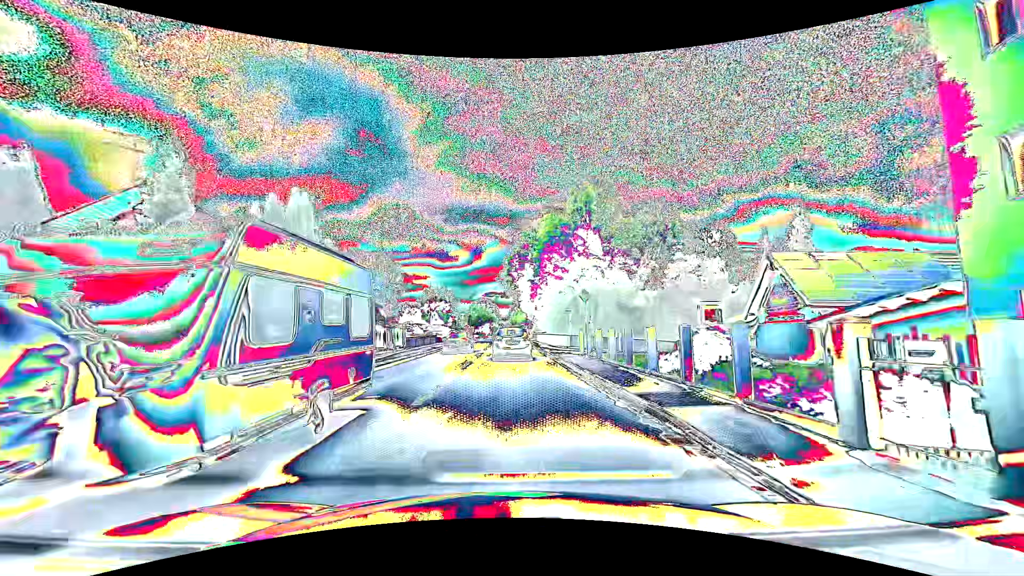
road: primary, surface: asphalt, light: Day
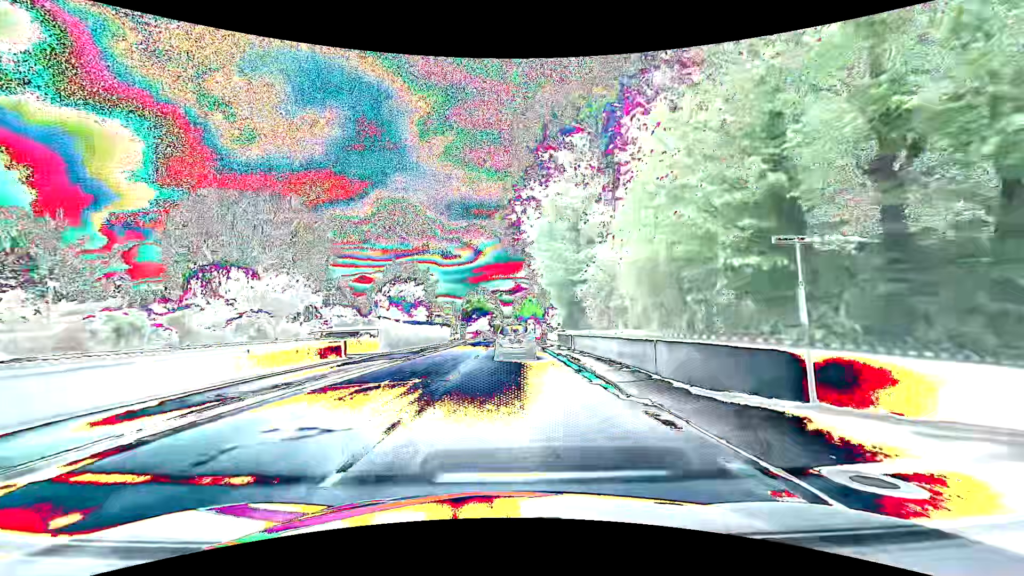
(-0.1, +31.7) m; 0°
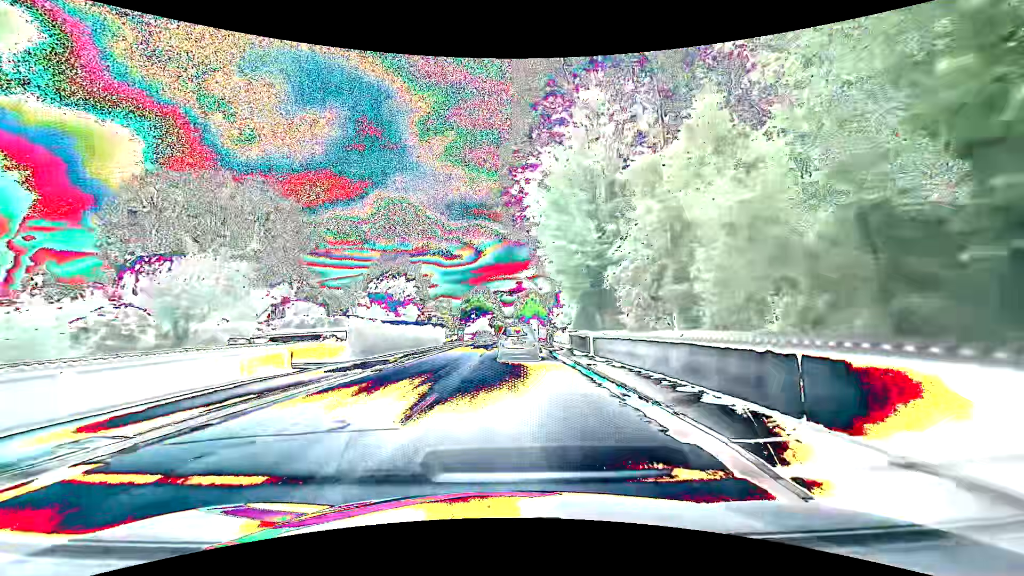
(0.0, +6.2) m; 0°
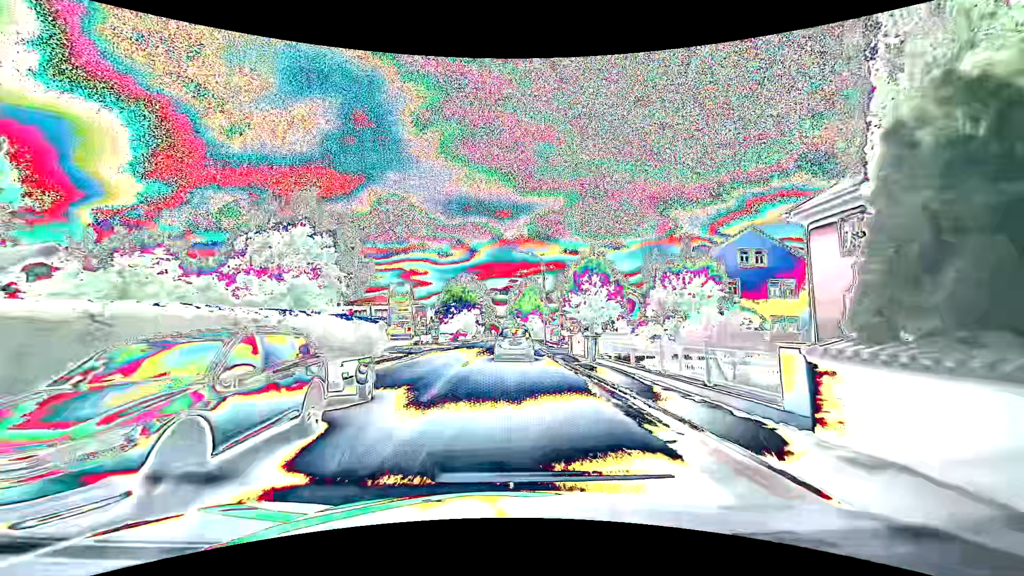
(+0.1, +24.7) m; +1°
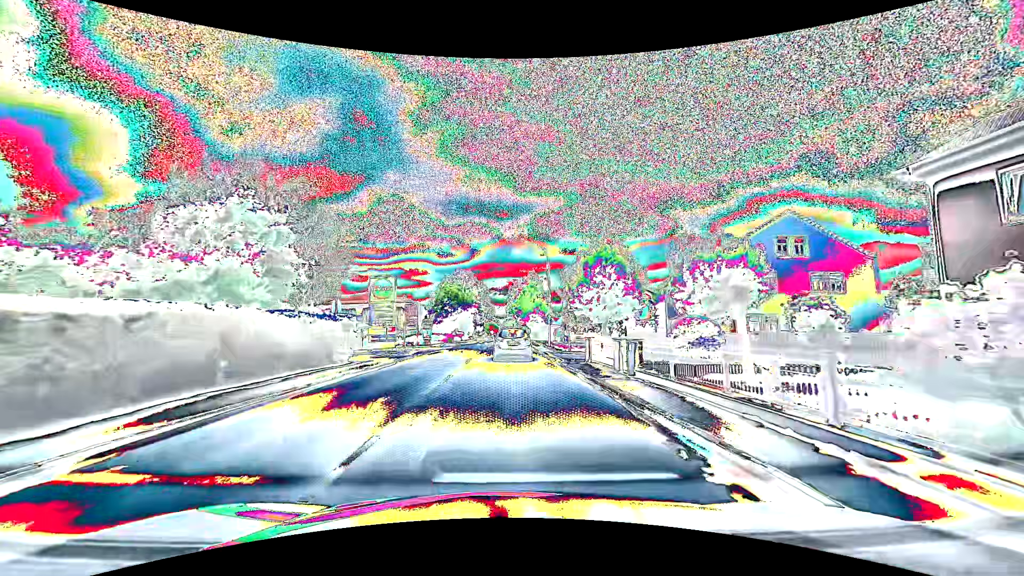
(+0.1, +6.3) m; +1°
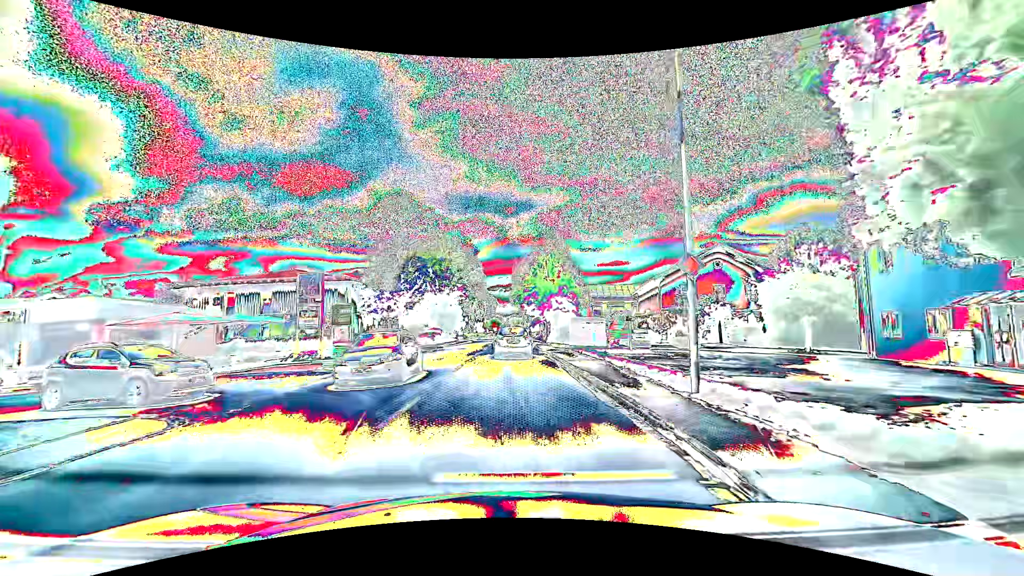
(-0.6, +32.6) m; -1°
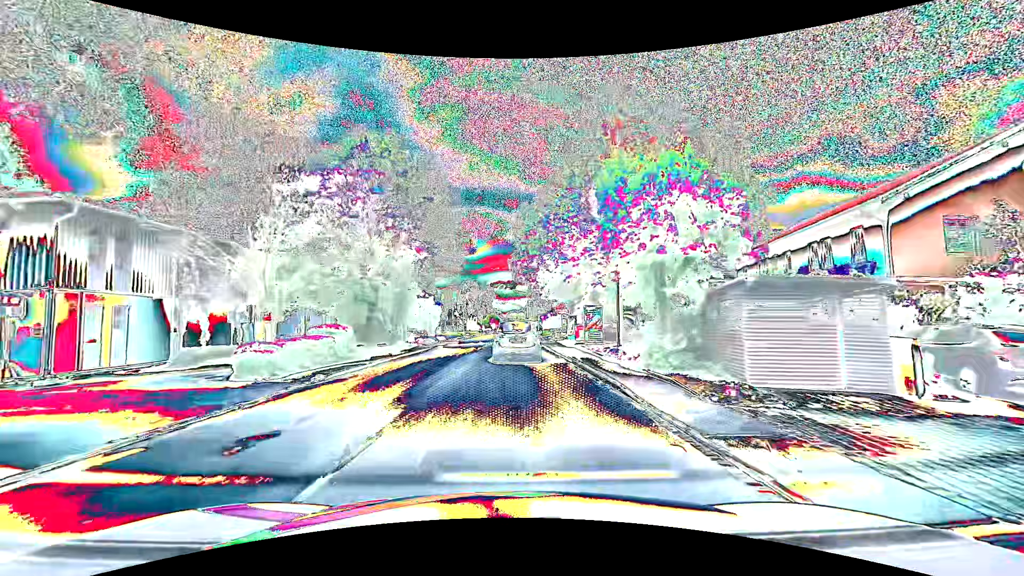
(-0.1, +30.6) m; 0°
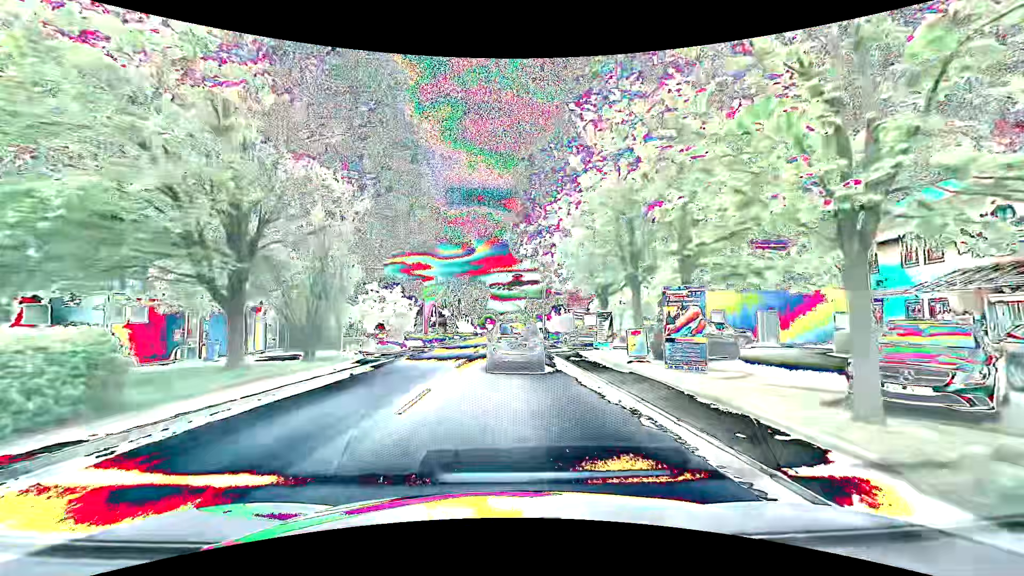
(0.0, +13.3) m; -1°
